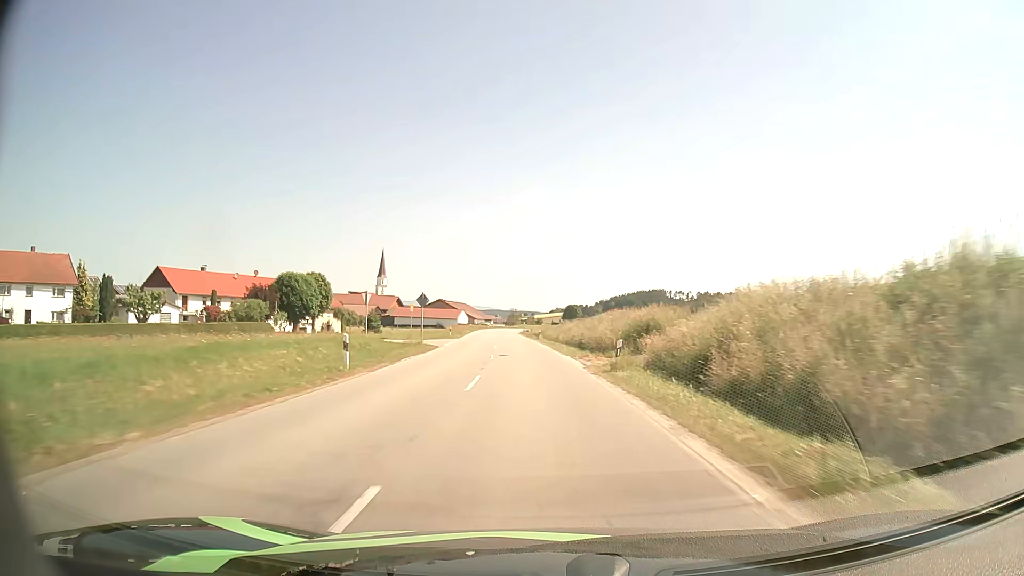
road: secondary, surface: asphalt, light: Day
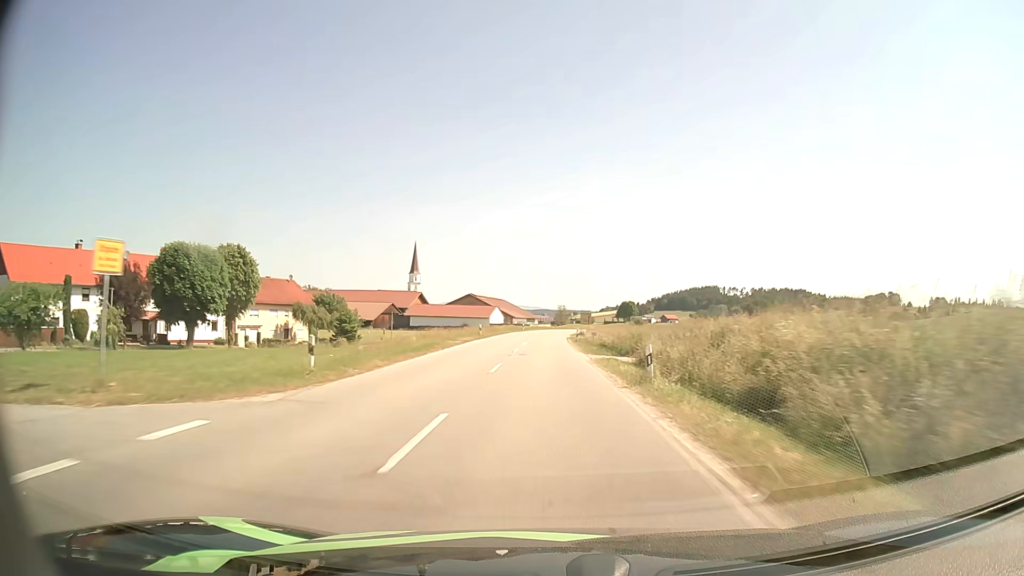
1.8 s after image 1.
(-1.9, +43.7) m; -4°
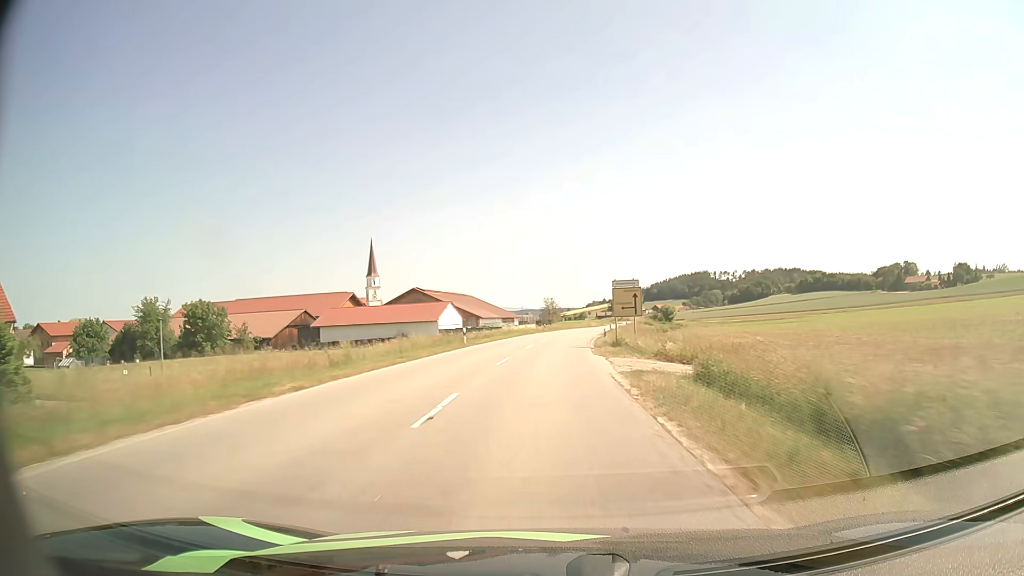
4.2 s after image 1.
(+0.2, +57.8) m; +1°
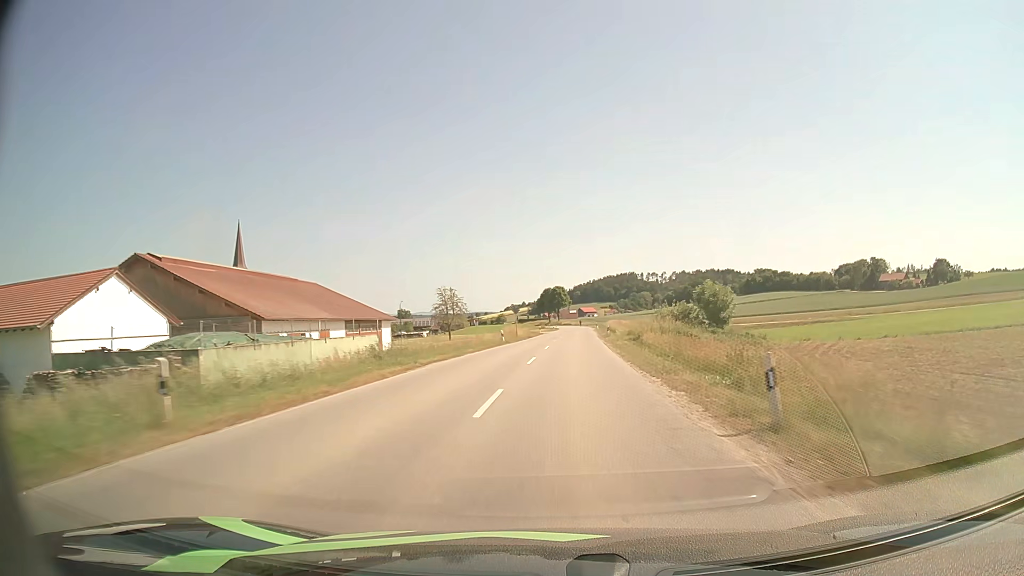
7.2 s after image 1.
(+3.2, +70.6) m; +7°
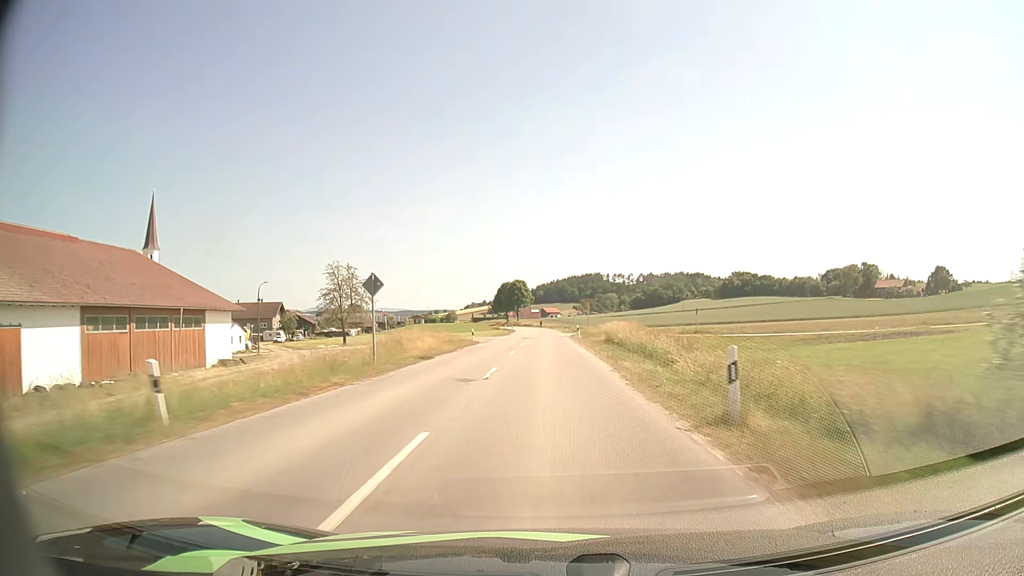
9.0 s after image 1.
(+1.6, +40.9) m; +3°
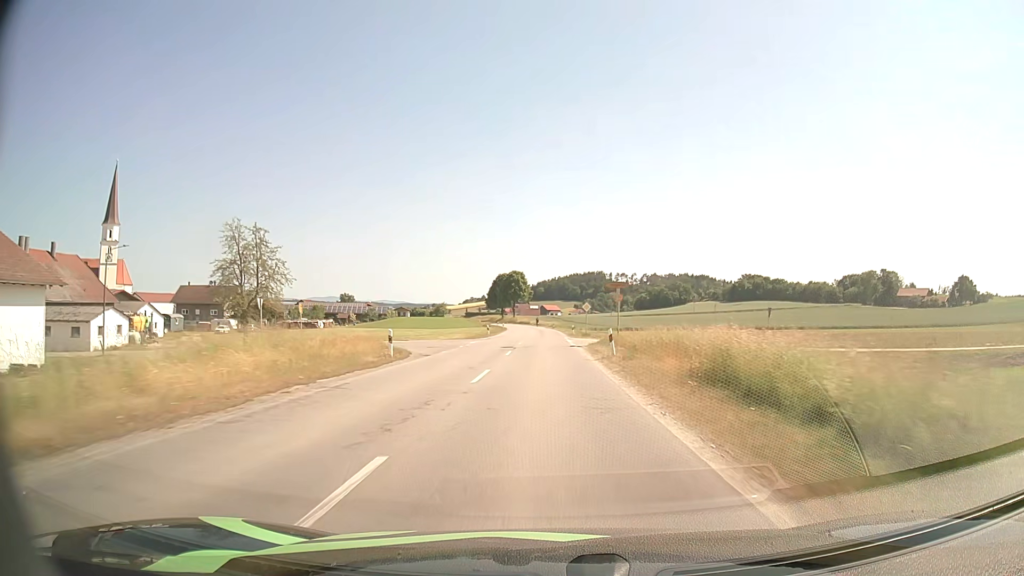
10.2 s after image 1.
(0.0, +25.4) m; 0°
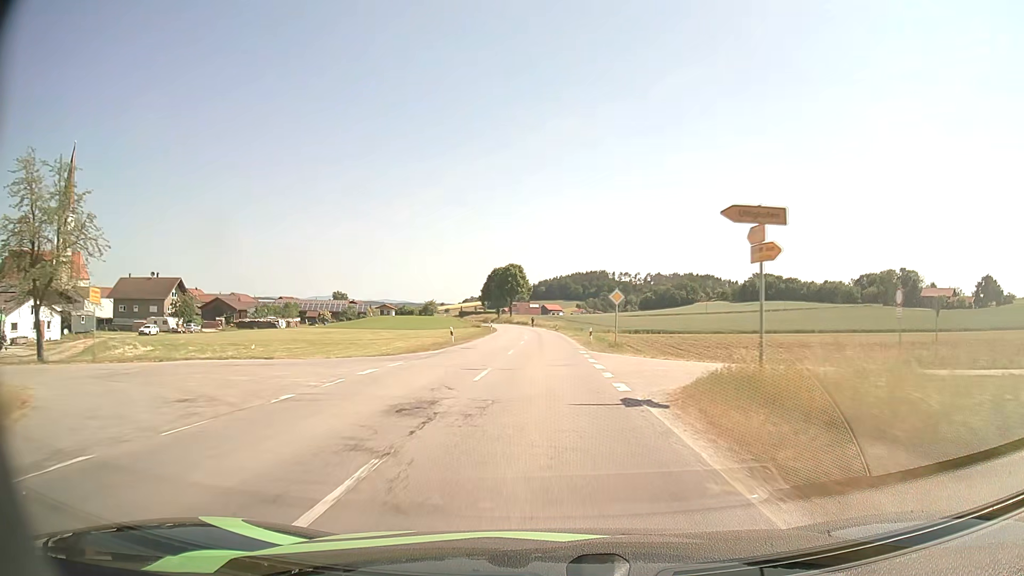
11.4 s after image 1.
(0.0, +23.8) m; 0°
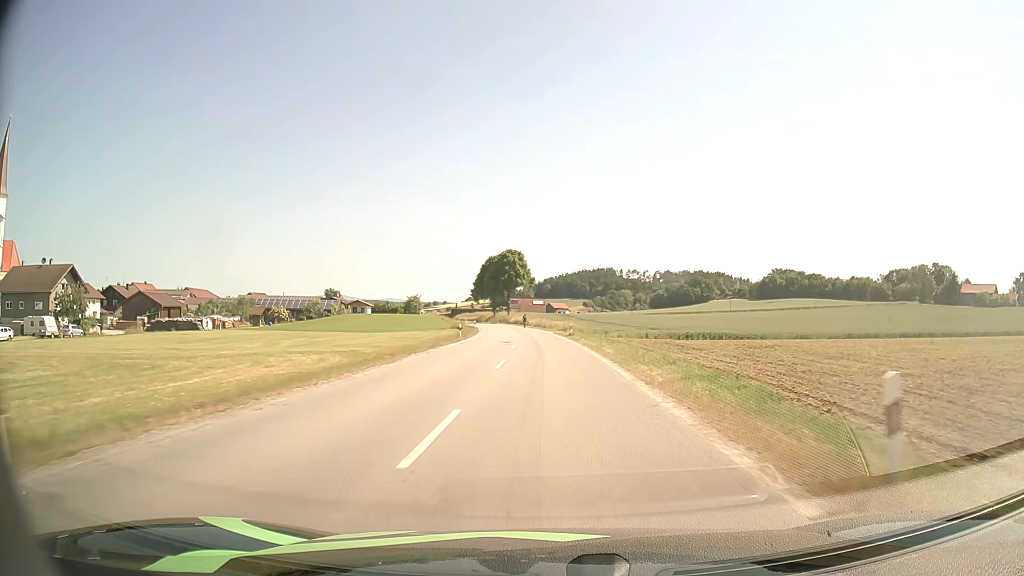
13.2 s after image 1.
(-0.2, +32.6) m; 0°
(0, +10) (0, +20) (0, +30) (0, +40) (-1, +50) (-1, +60) (-2, +70) (-3, +80) (-4, +90) (-6, +100) m
